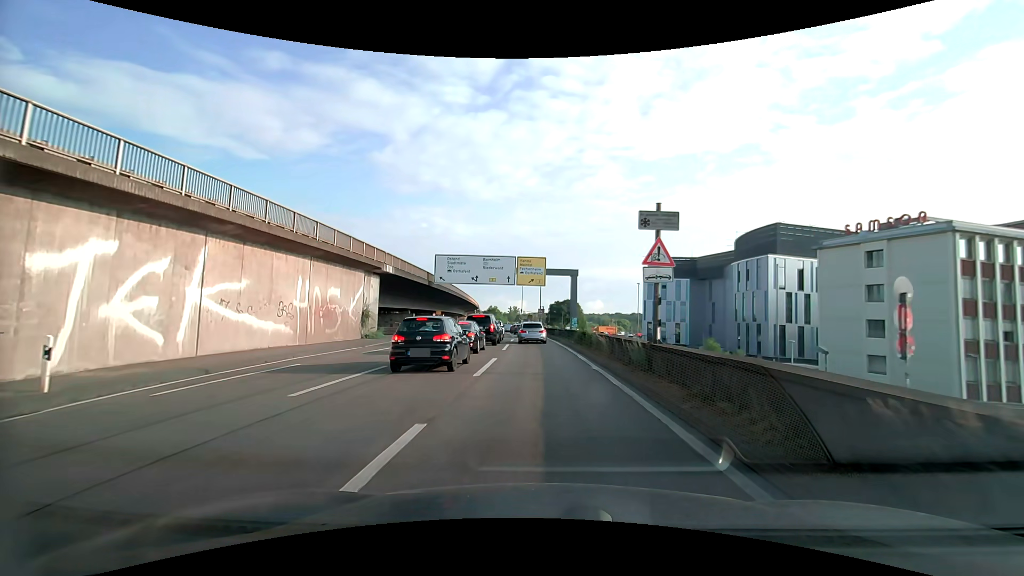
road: motorway_link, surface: asphalt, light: Day
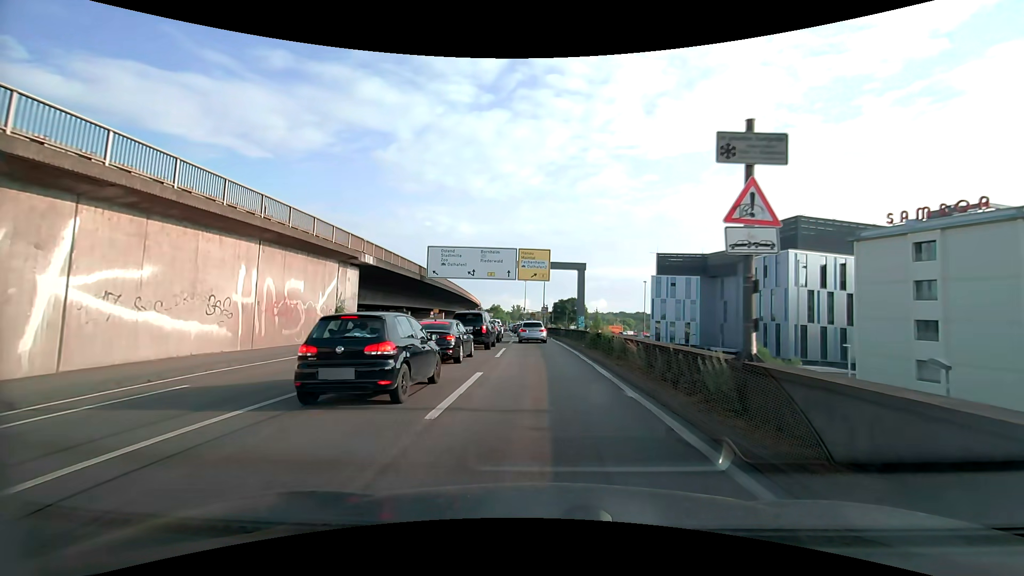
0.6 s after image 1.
(0.0, +5.4) m; 0°
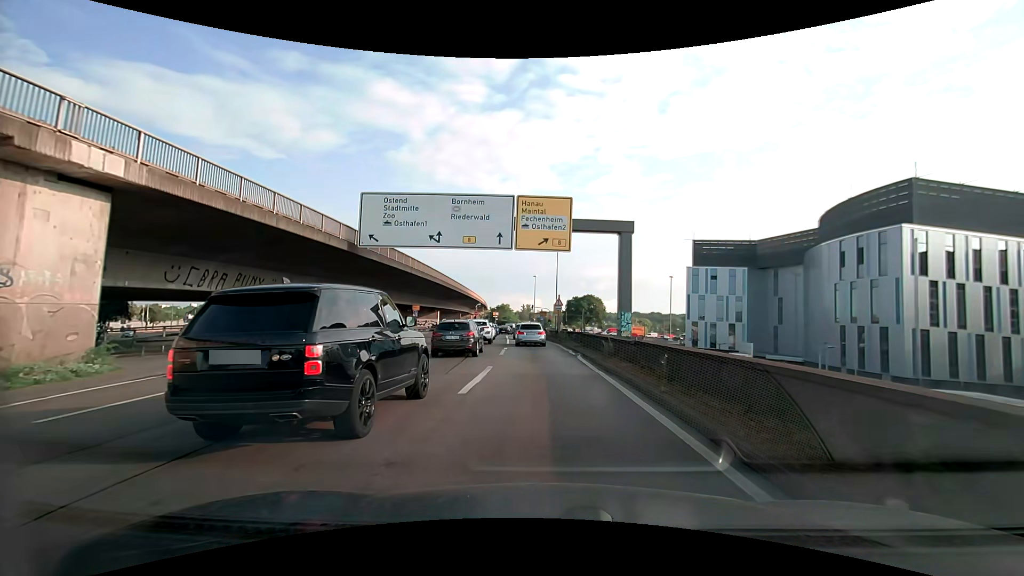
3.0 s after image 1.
(-0.2, +21.4) m; -1°
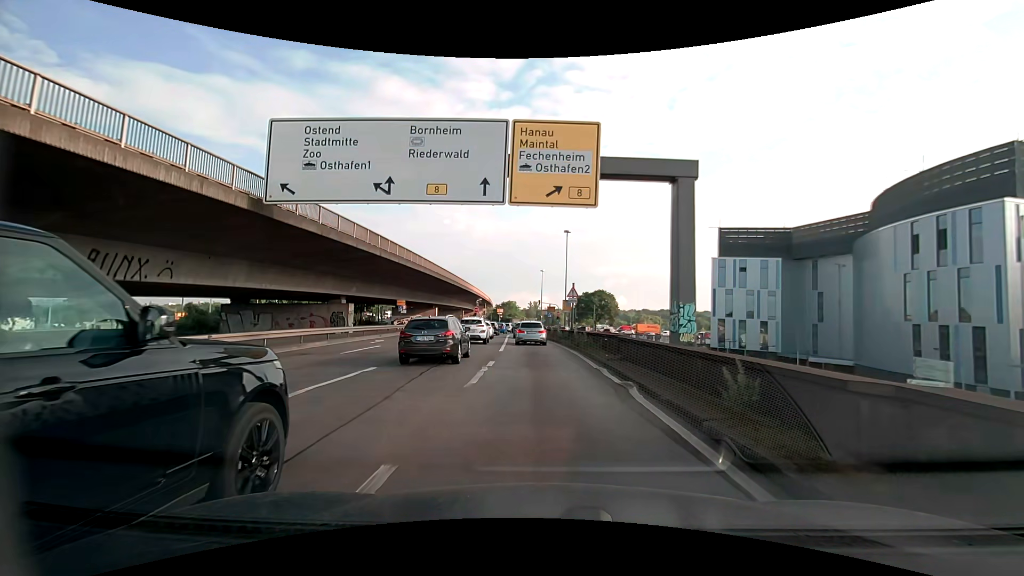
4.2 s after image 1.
(0.0, +10.8) m; -1°
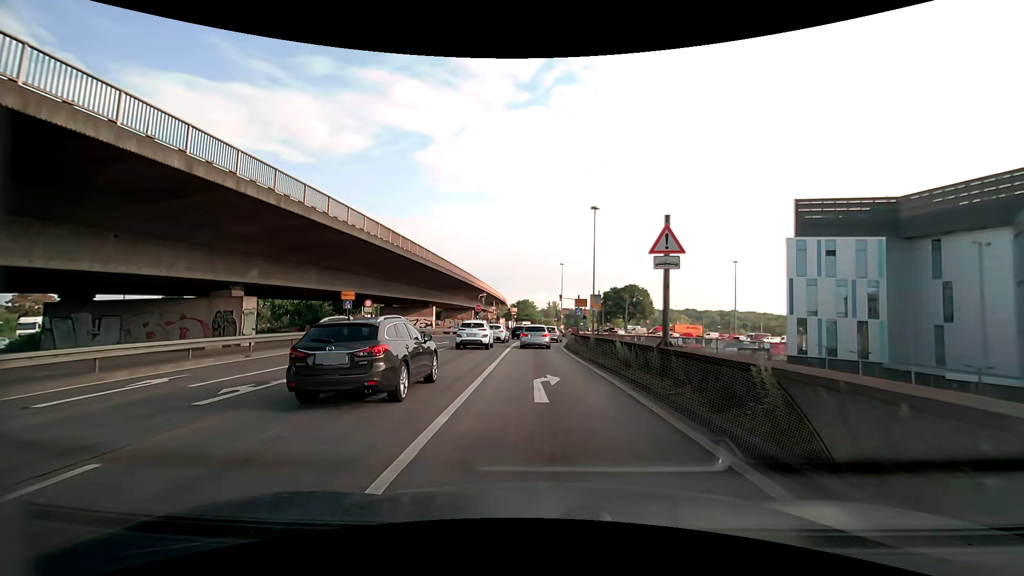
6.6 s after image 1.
(-0.4, +21.1) m; -4°
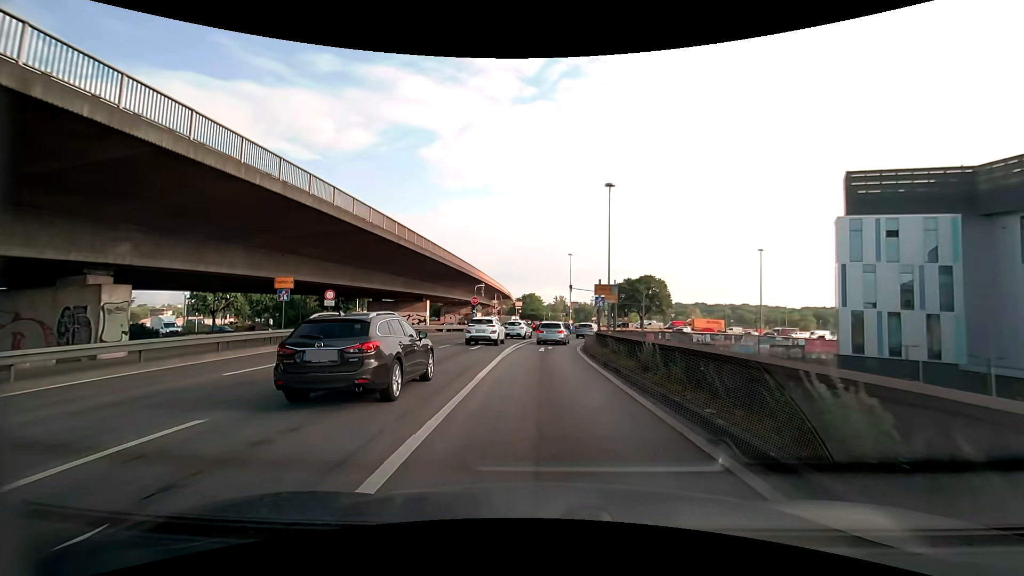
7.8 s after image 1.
(+0.2, +10.4) m; +1°
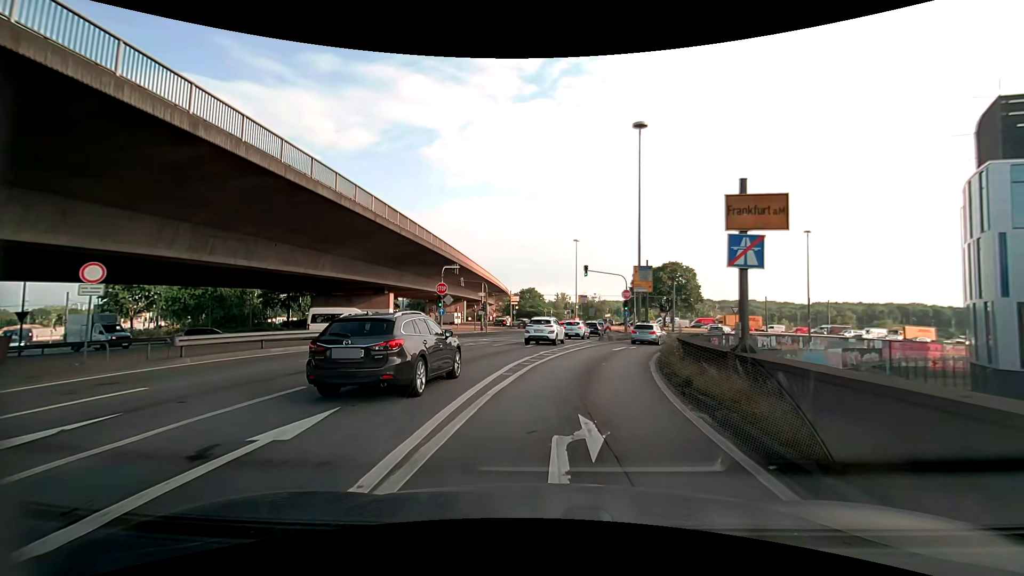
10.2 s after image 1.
(-0.1, +20.7) m; 0°
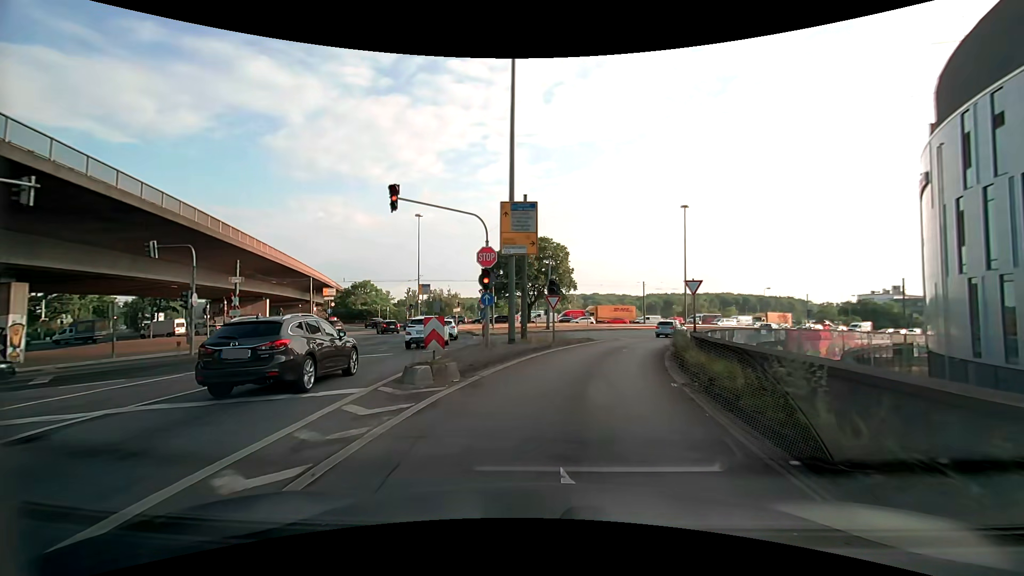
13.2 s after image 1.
(+3.3, +25.6) m; +16°
(+1, +10) (+2, +20) (+5, +29) (+8, +39) (+13, +48) (+18, +56) (+24, +64) (+31, +71) (+39, +78) (+47, +84) m
